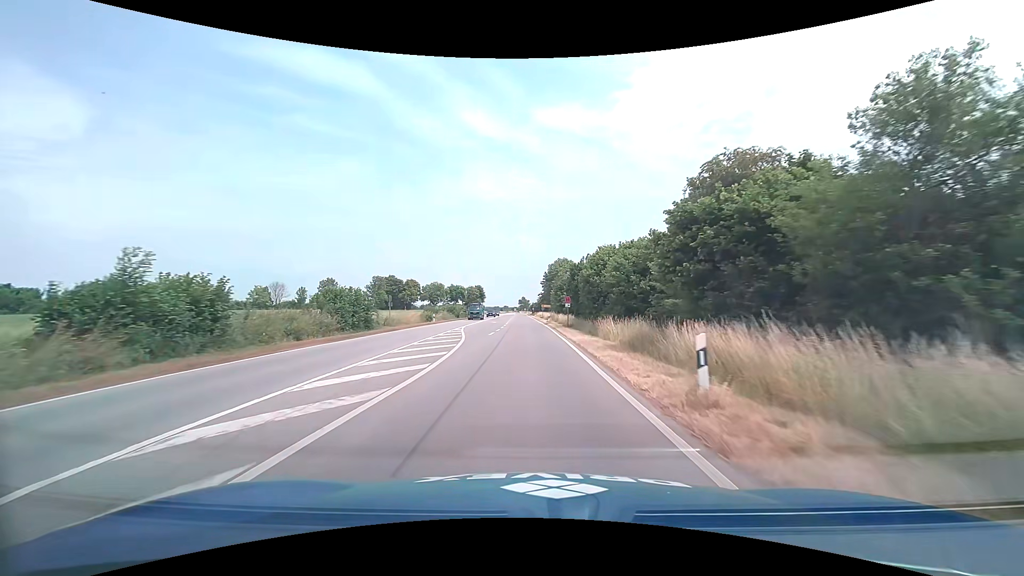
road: primary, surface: asphalt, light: Day
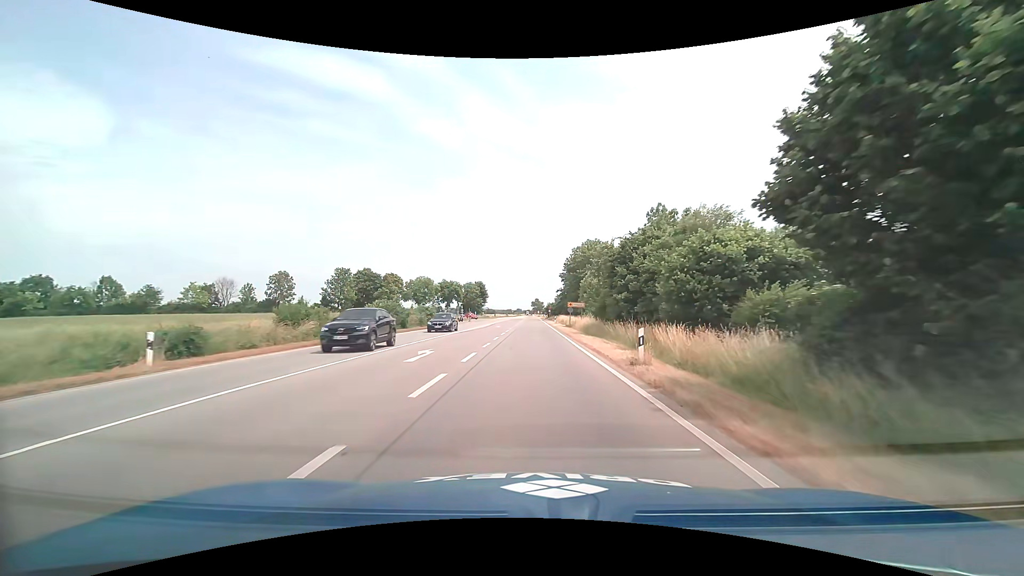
(-0.5, +44.2) m; -2°
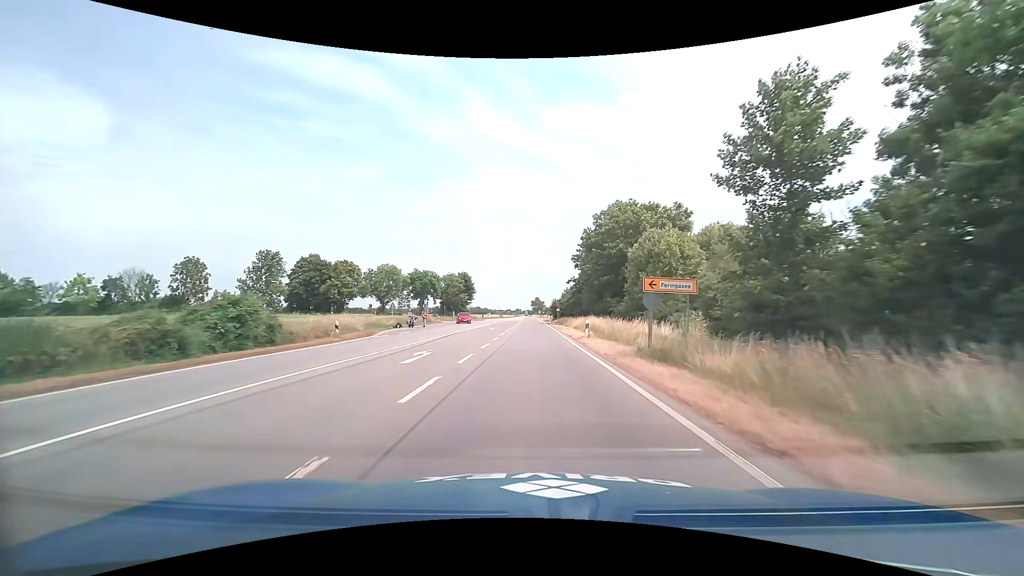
(+0.1, +36.7) m; 0°
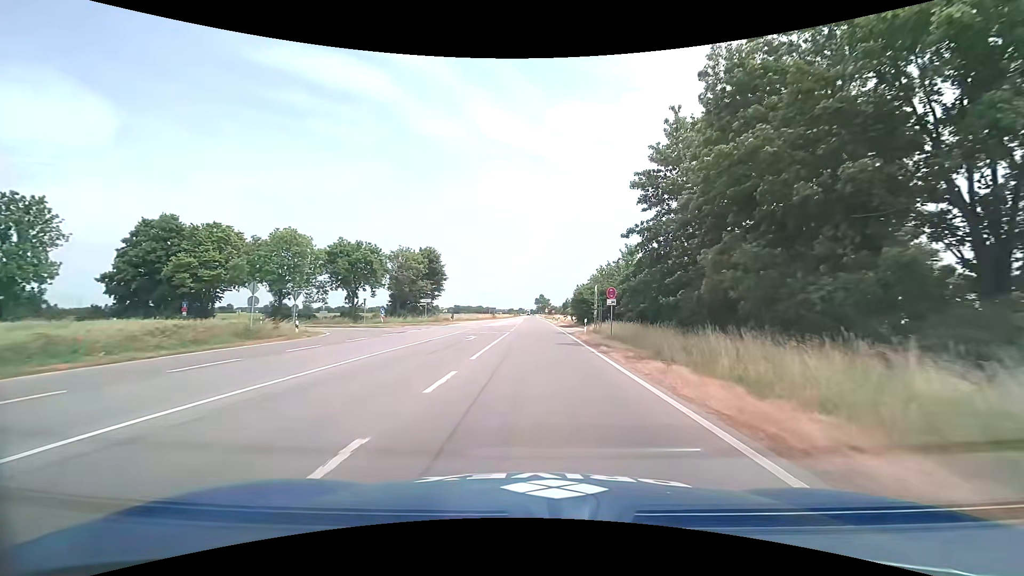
(-0.1, +47.2) m; 0°
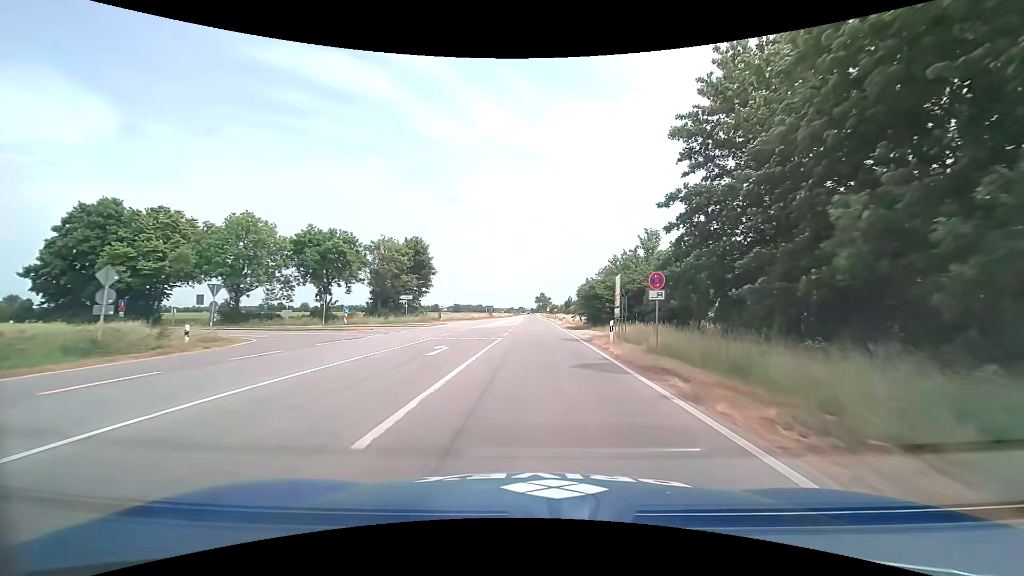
(0.0, +9.6) m; 0°
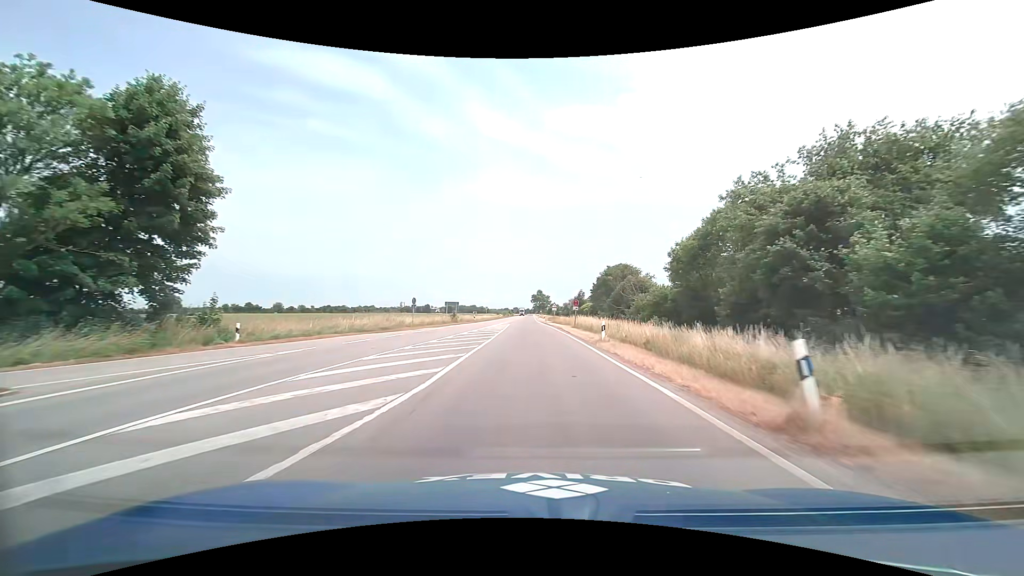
(+0.1, +48.1) m; 0°
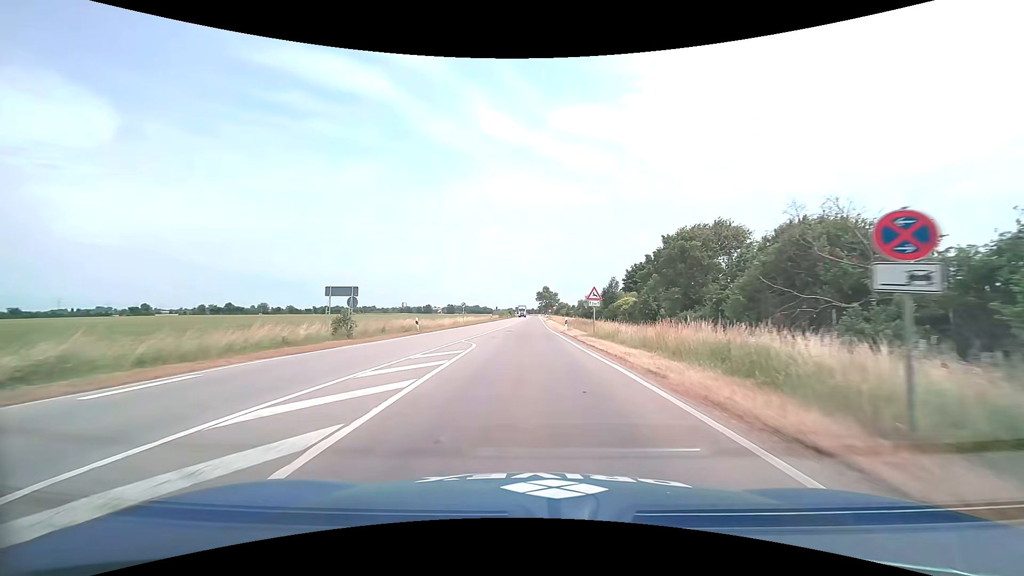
(-0.1, +38.7) m; -1°
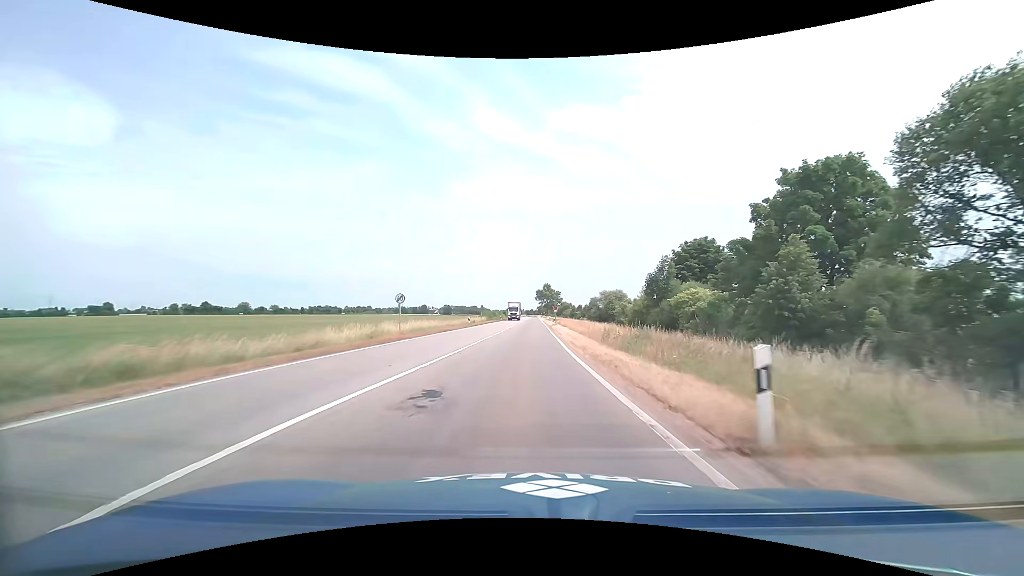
(+0.1, +28.8) m; 0°
(0, +10) (0, +20) (0, +30) (0, +40) (0, +50) (0, +60) (+1, +70) (+1, +80) (+1, +90) (+1, +100) m
